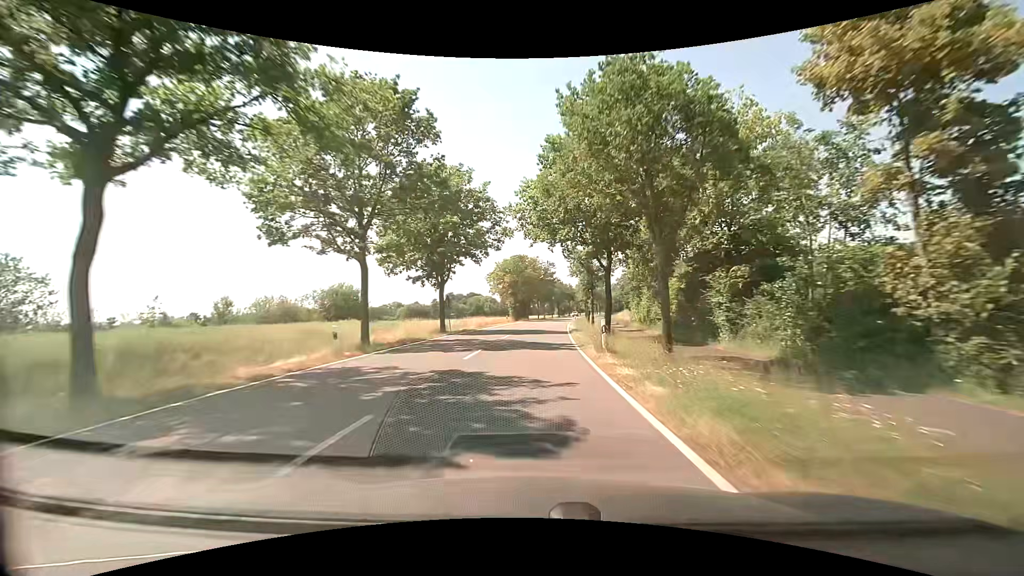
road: secondary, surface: asphalt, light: Day
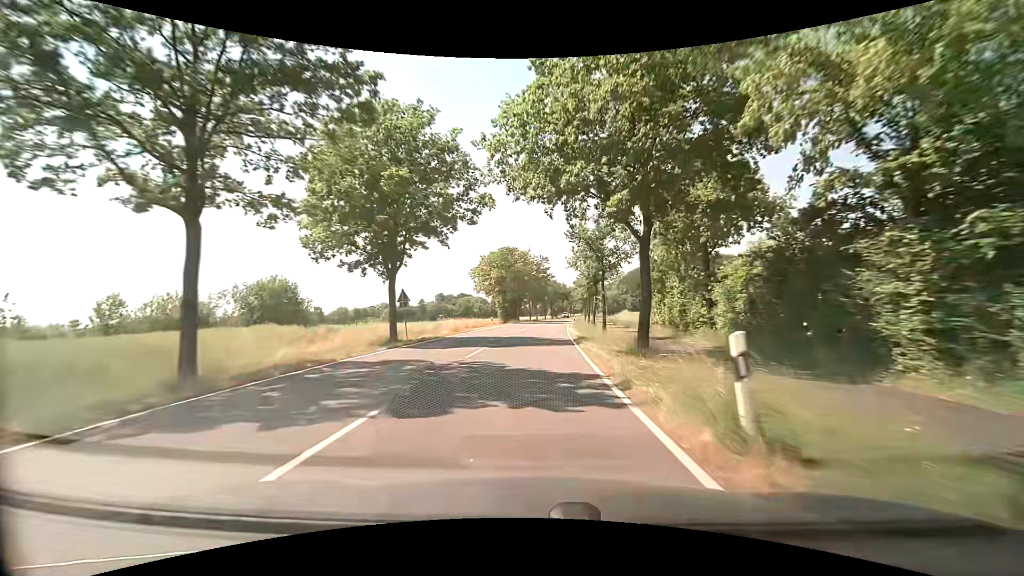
(+0.1, +10.7) m; +1°
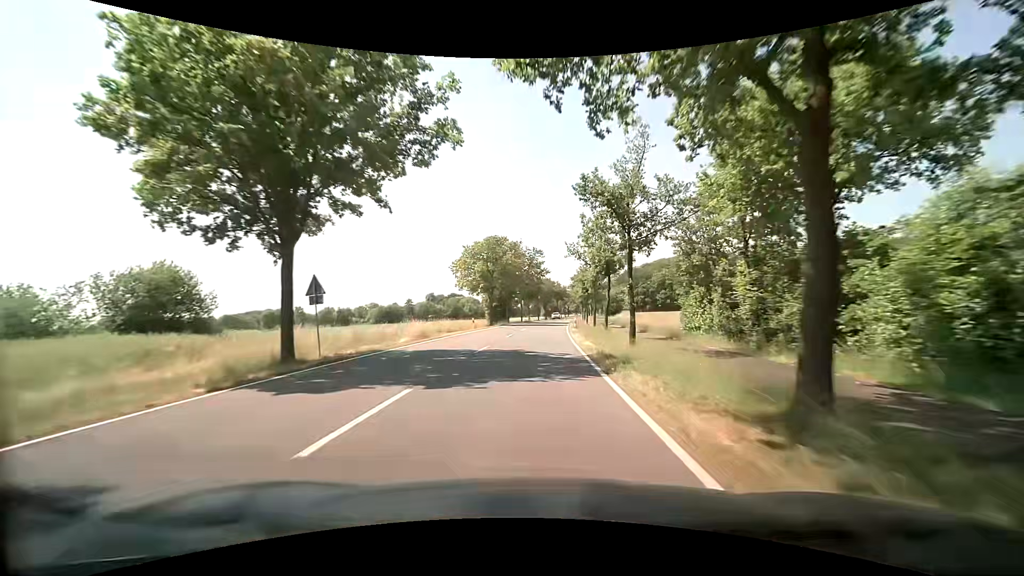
(0.0, +10.7) m; 0°
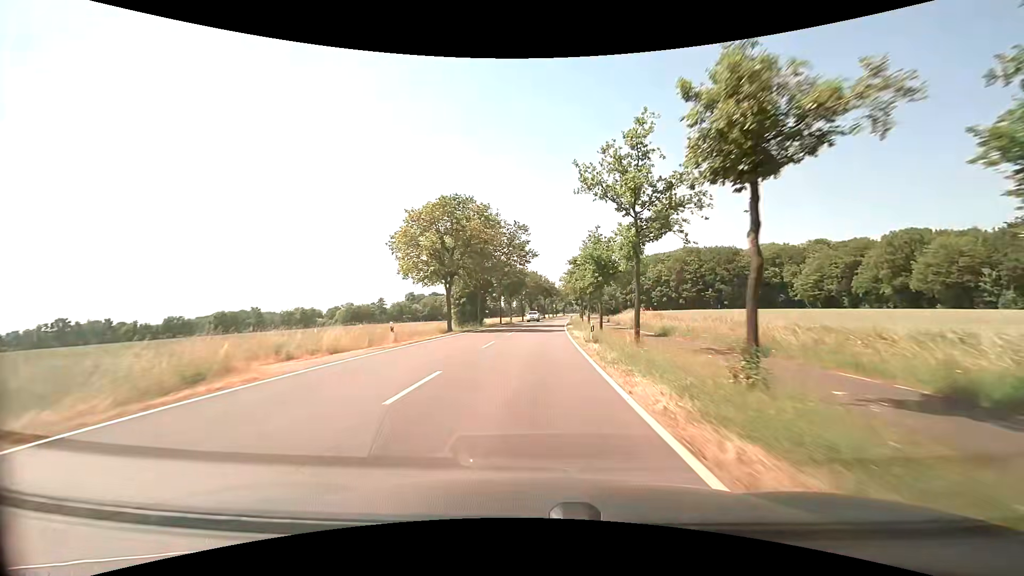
(+0.4, +21.4) m; +2°
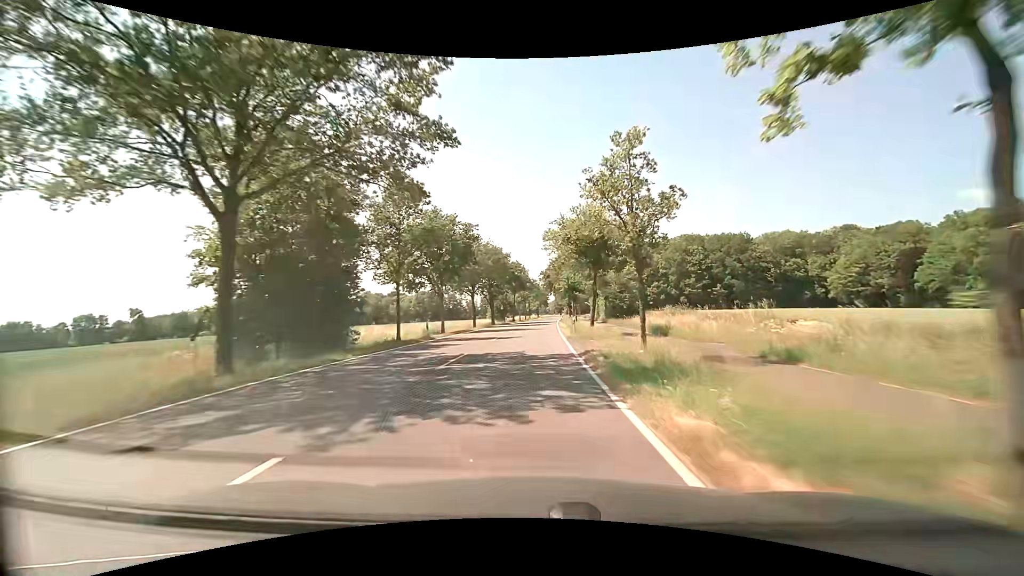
(+1.1, +42.8) m; +3°
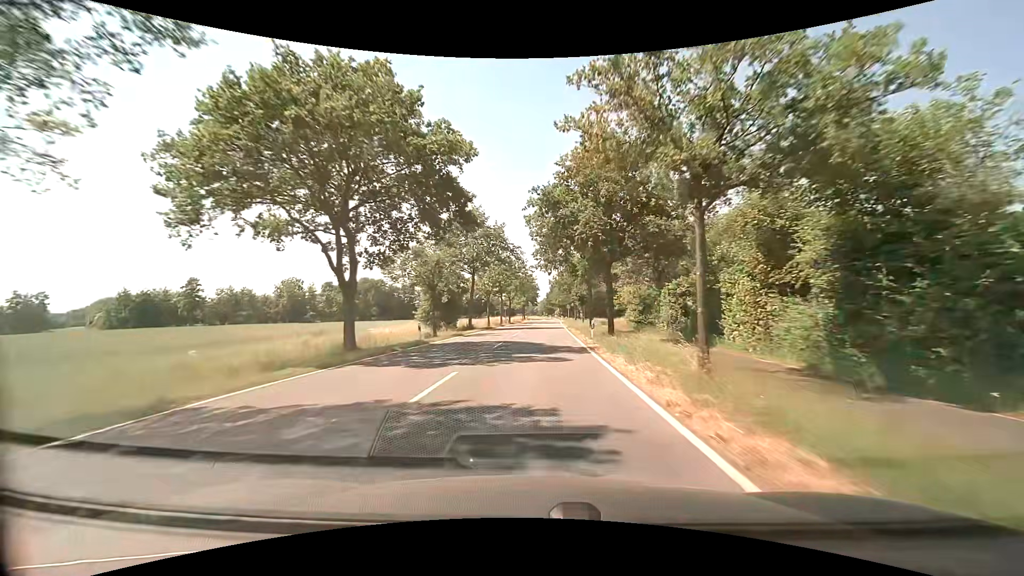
(+0.7, +53.6) m; +1°
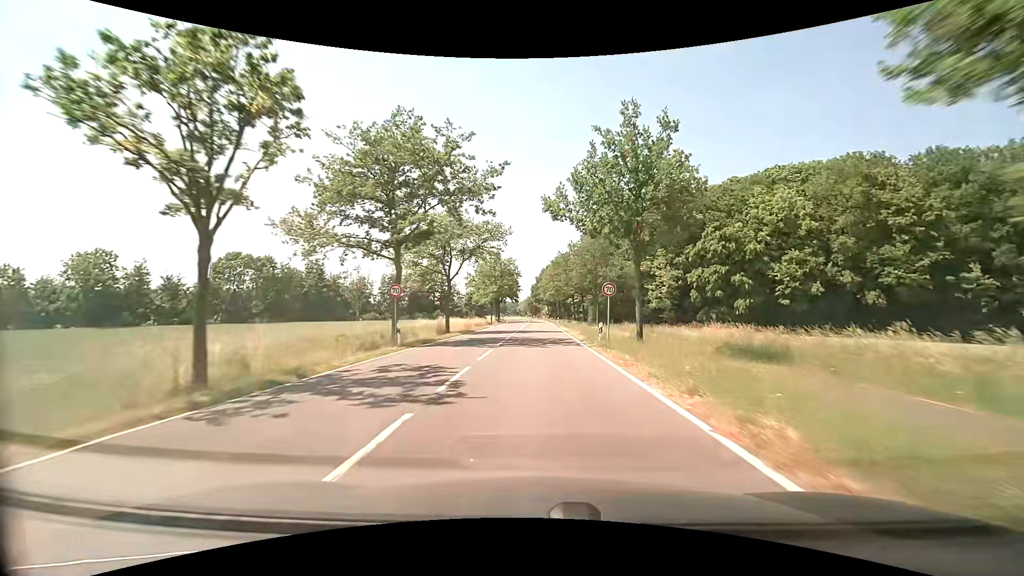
(+1.6, +53.7) m; +2°
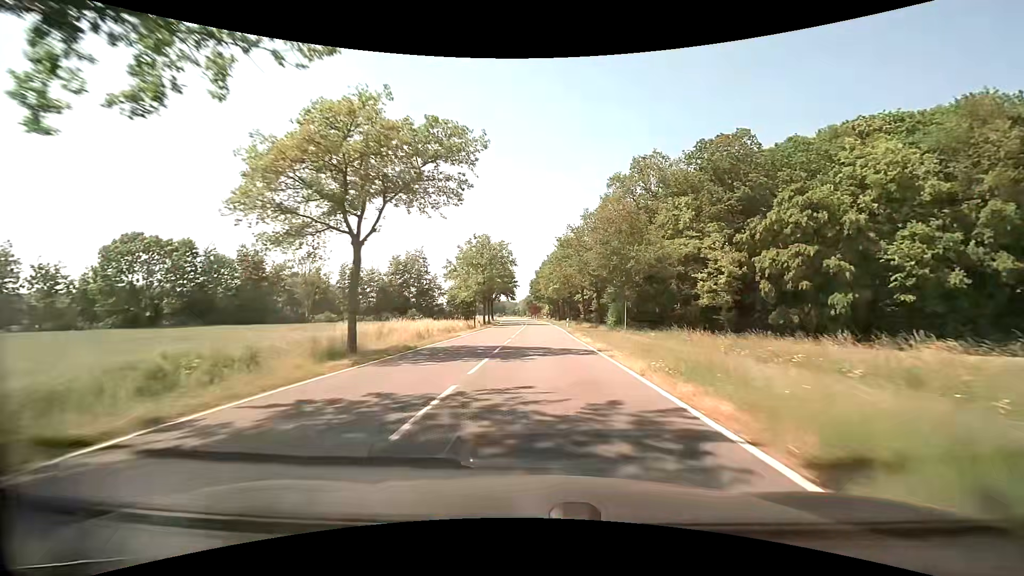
(0.0, +21.5) m; 0°
(0, +10) (0, +20) (0, +30) (0, +40) (0, +50) (0, +60) (0, +70) (0, +80) (0, +90) (0, +100) m
